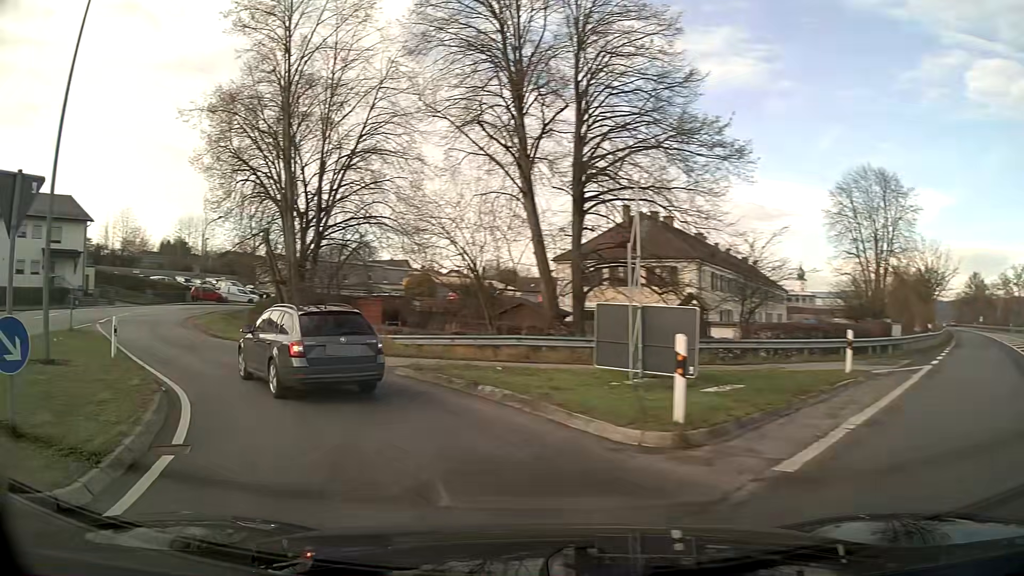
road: unclassified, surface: asphalt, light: Day
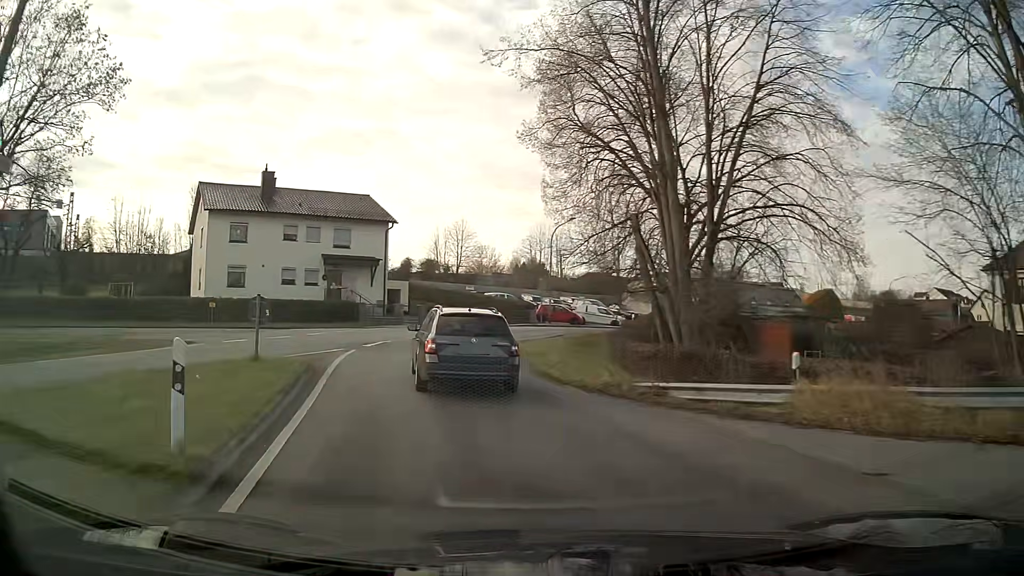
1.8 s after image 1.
(-3.4, +11.4) m; -28°
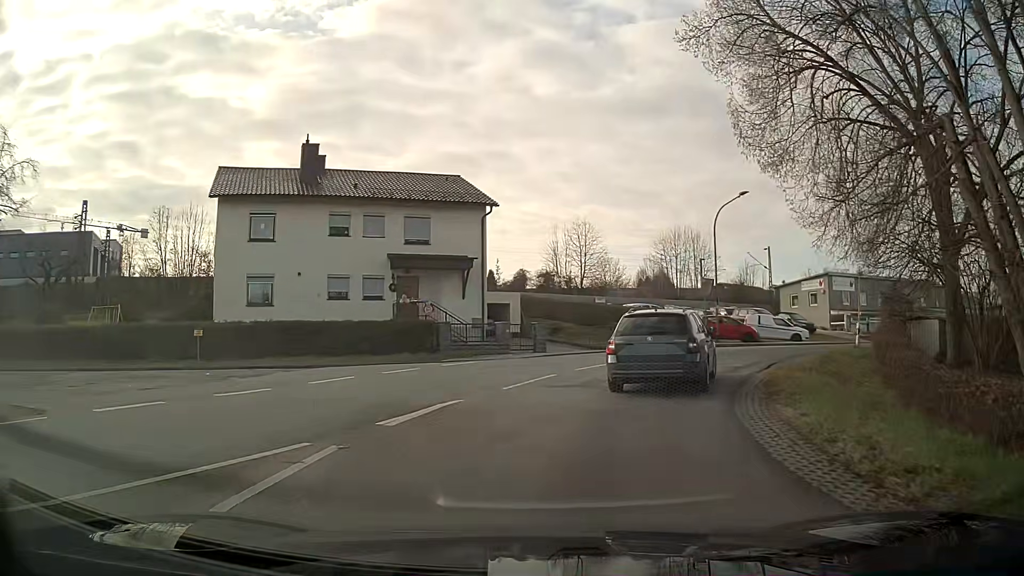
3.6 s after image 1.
(-1.3, +13.8) m; -5°
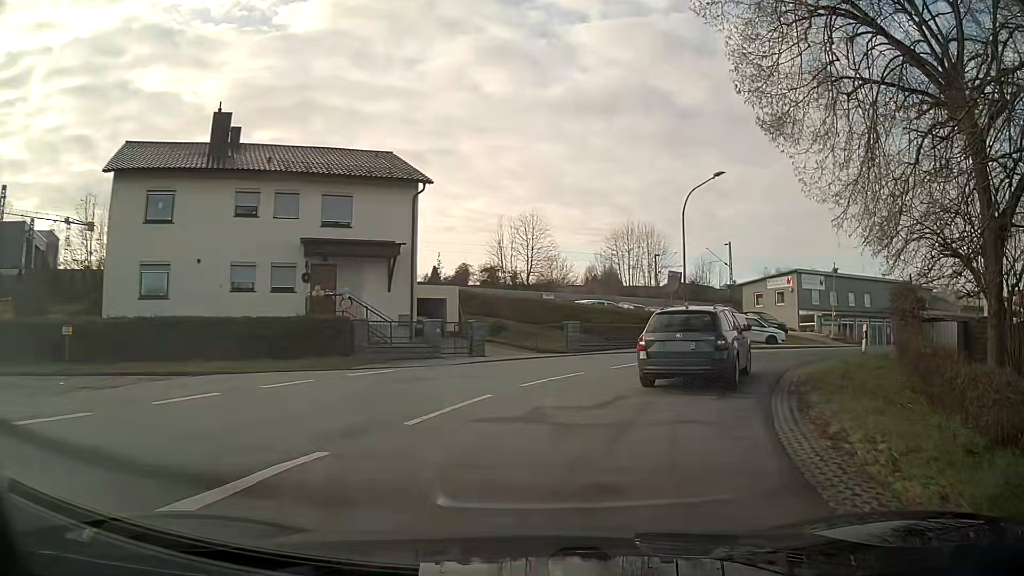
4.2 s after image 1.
(+0.2, +4.7) m; +4°
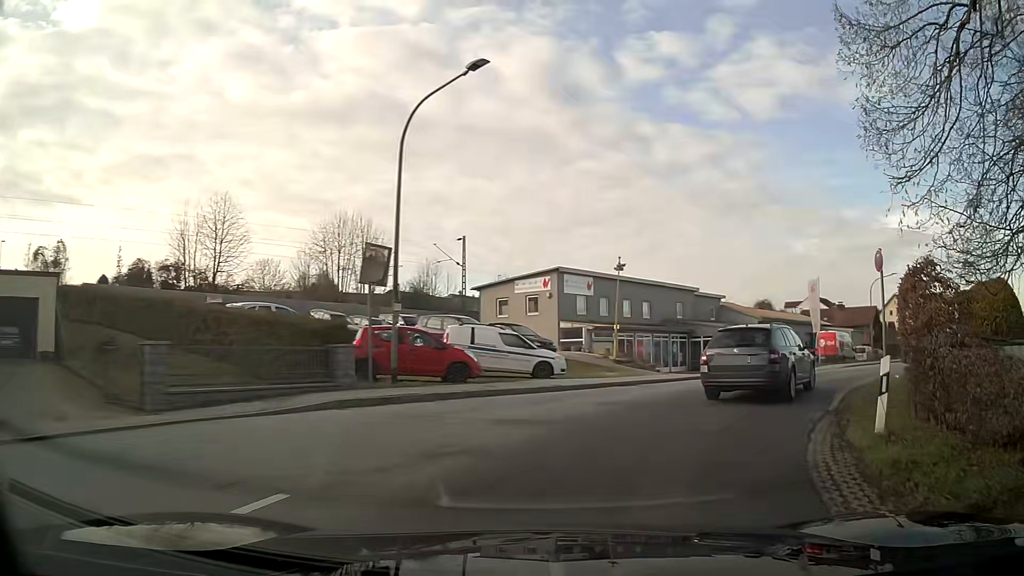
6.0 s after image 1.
(+2.9, +13.8) m; +24°
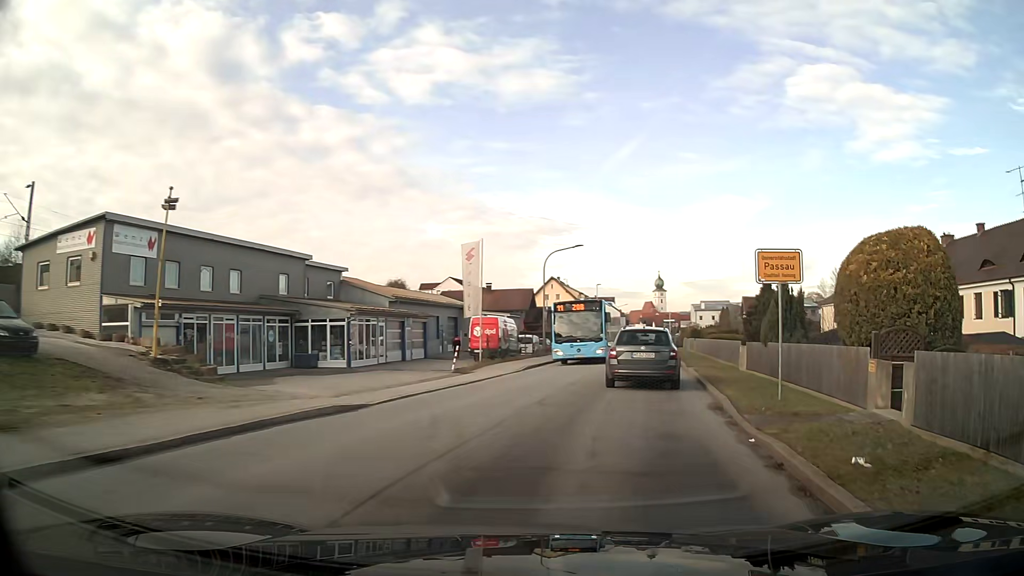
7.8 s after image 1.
(+3.8, +13.6) m; +30°
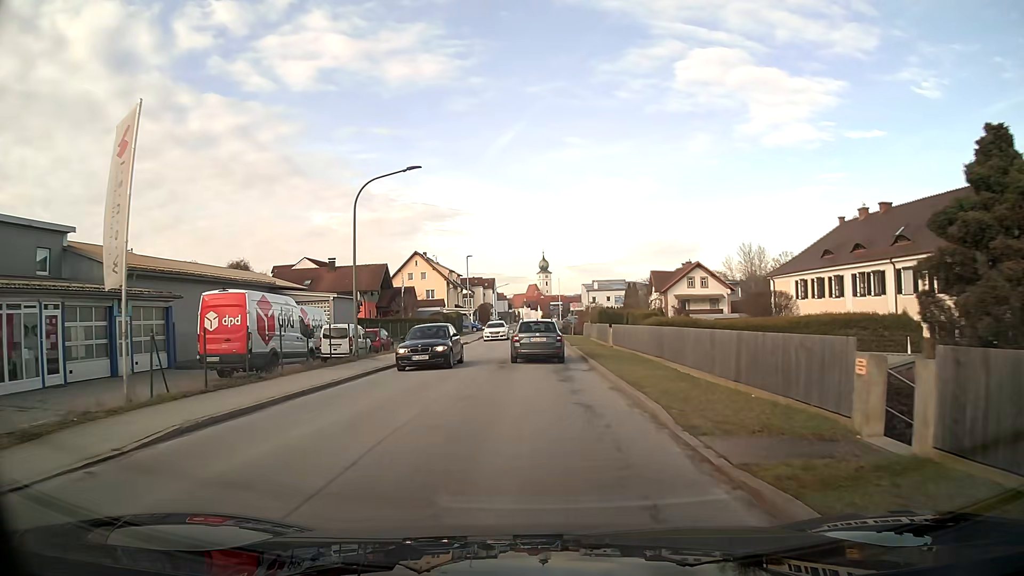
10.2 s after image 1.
(+2.4, +20.0) m; +8°
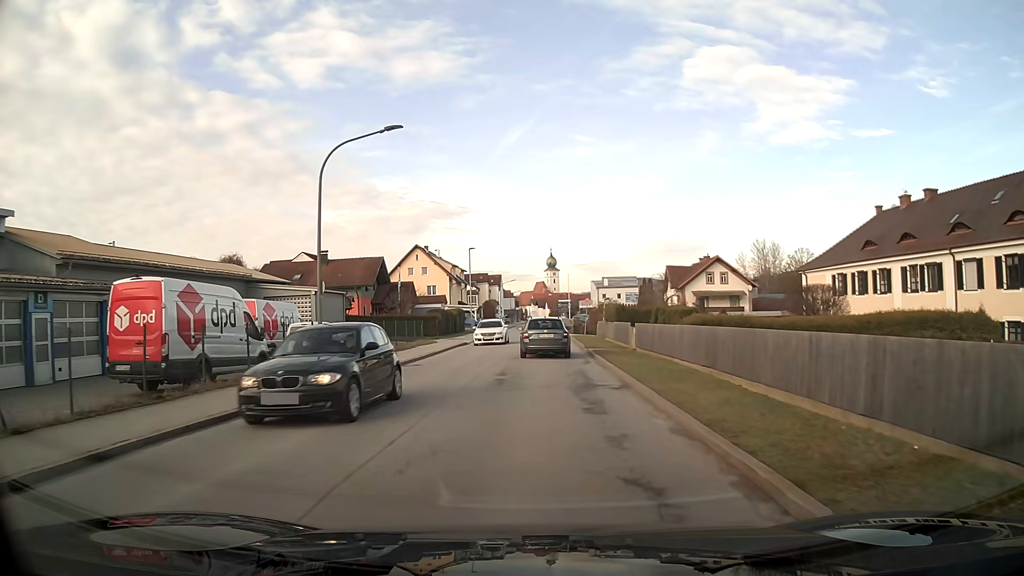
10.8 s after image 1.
(0.0, +5.5) m; -1°
(0, +10) (0, +20) (0, +30) (0, +40) (+1, +50) (+1, +60) (+1, +70) (+1, +80) (+1, +90) (+1, +100) m
